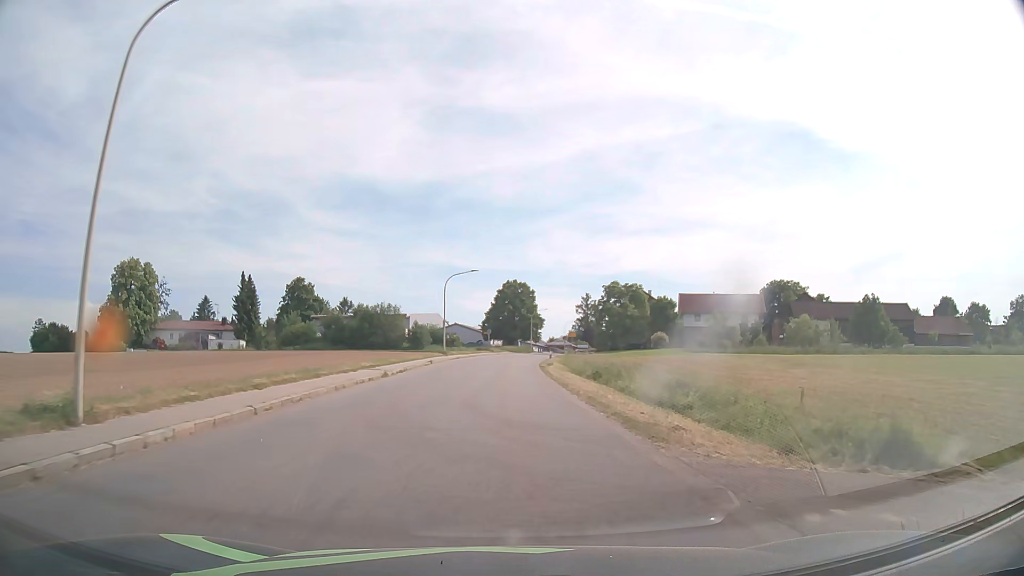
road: tertiary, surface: asphalt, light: Day
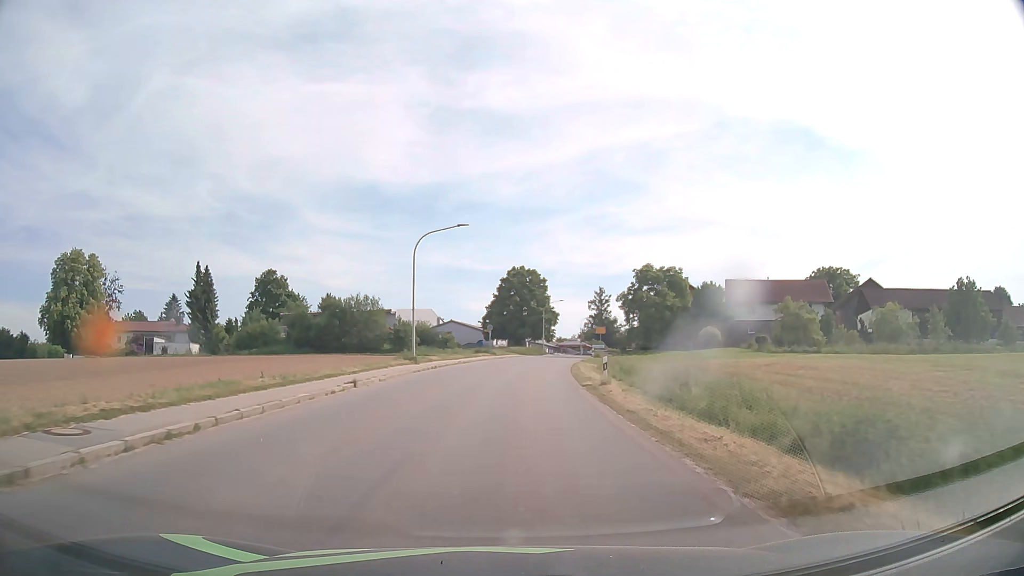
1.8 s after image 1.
(-0.2, +22.4) m; -1°
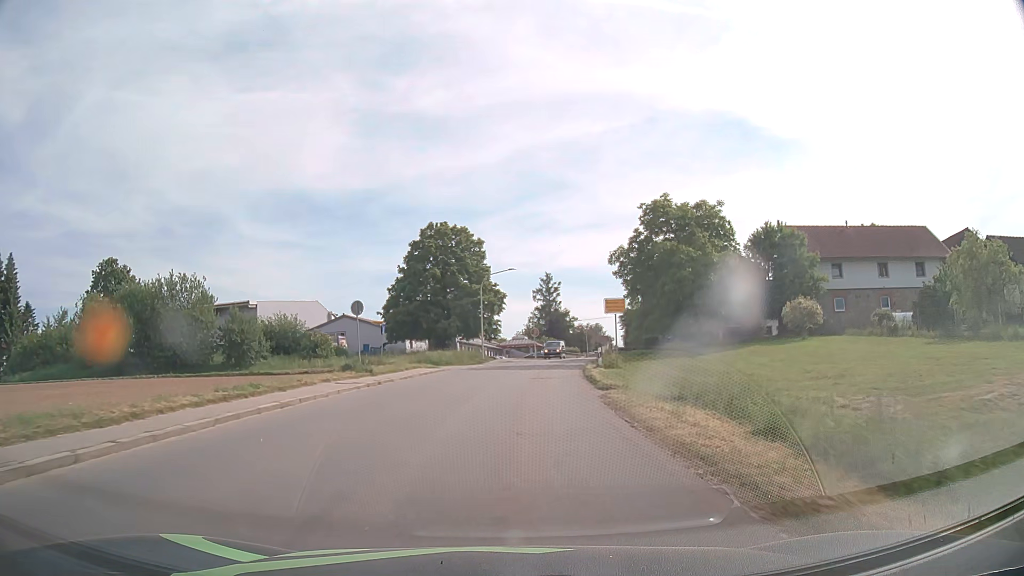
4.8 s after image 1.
(+1.7, +38.1) m; +5°
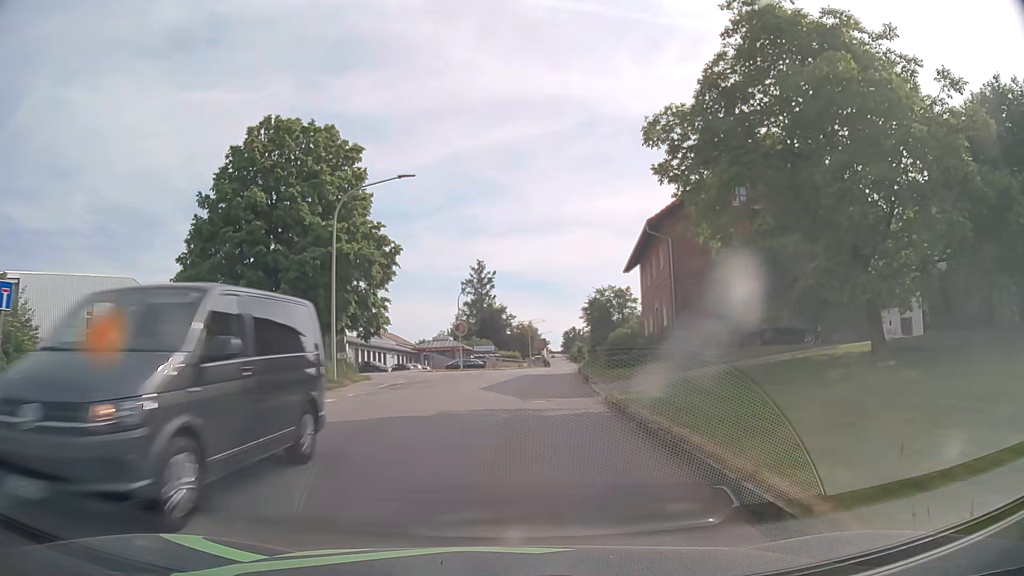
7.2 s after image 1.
(+1.6, +30.9) m; +6°
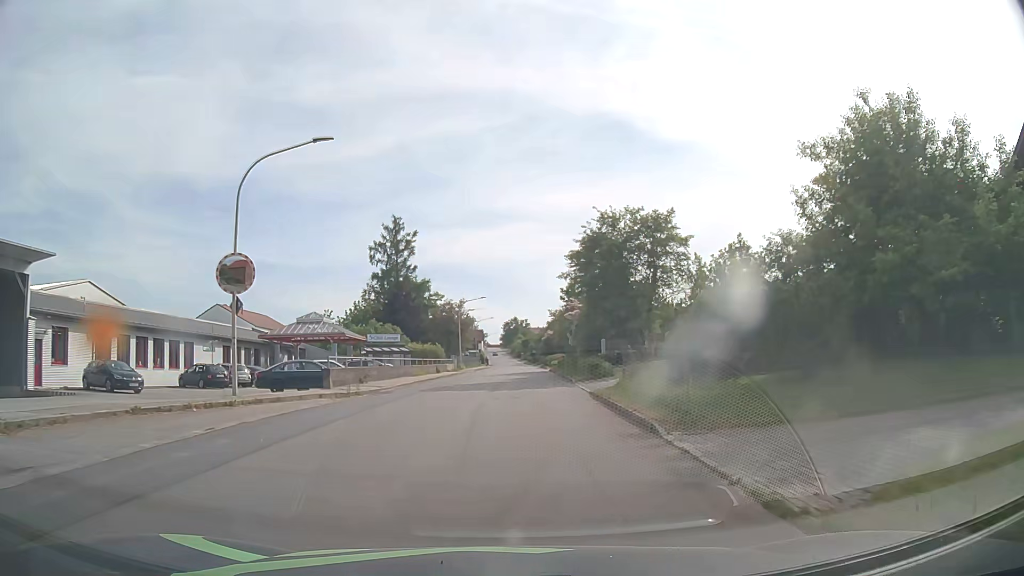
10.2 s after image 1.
(+1.9, +38.9) m; +5°
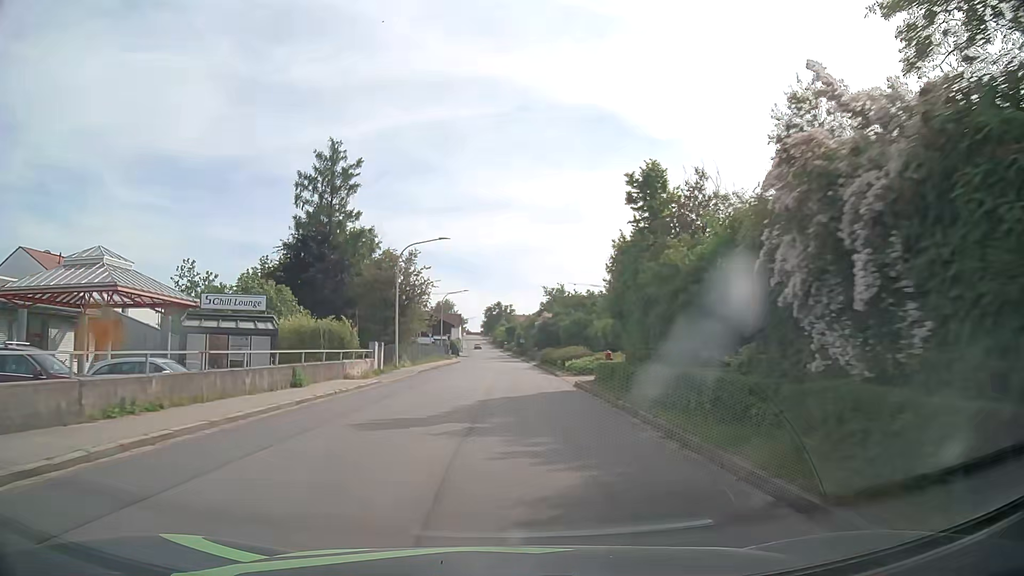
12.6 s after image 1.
(+0.5, +31.4) m; +2°
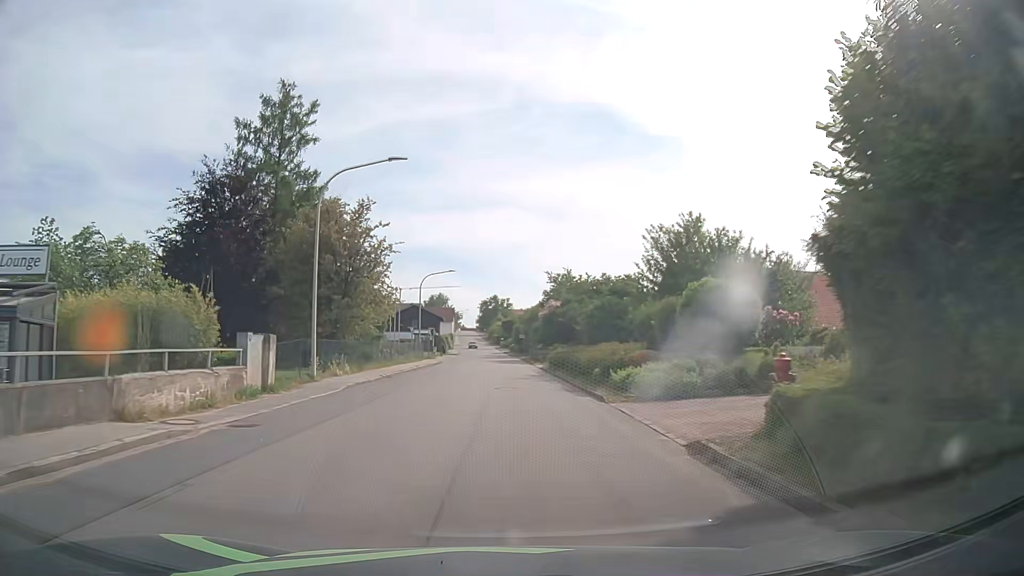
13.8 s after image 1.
(0.0, +15.8) m; 0°
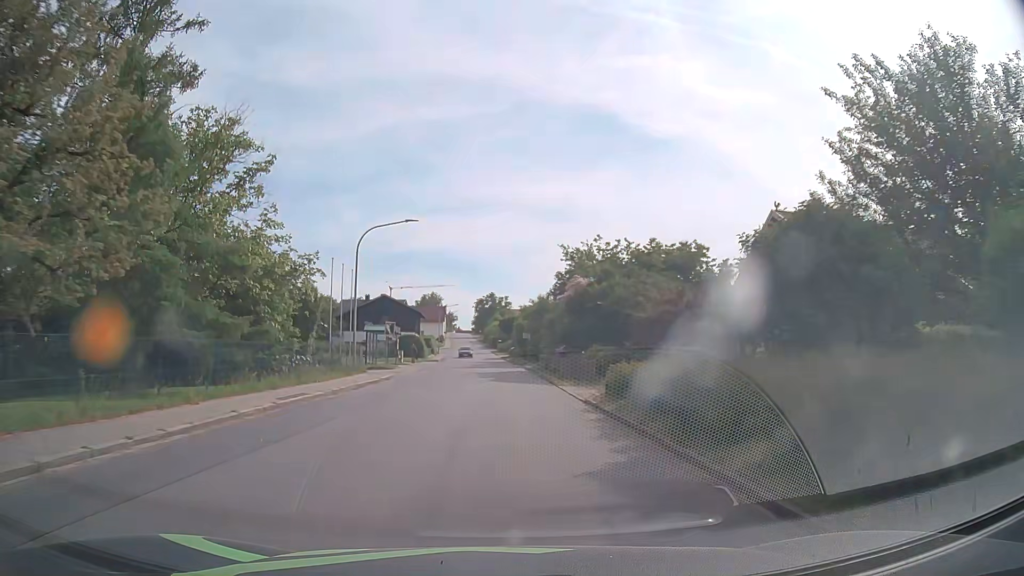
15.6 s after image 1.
(0.0, +23.7) m; 0°
(0, +10) (0, +20) (0, +30) (0, +40) (-1, +50) (-1, +60) (-1, +70) (-2, +80) (-3, +90) (-3, +100) m
